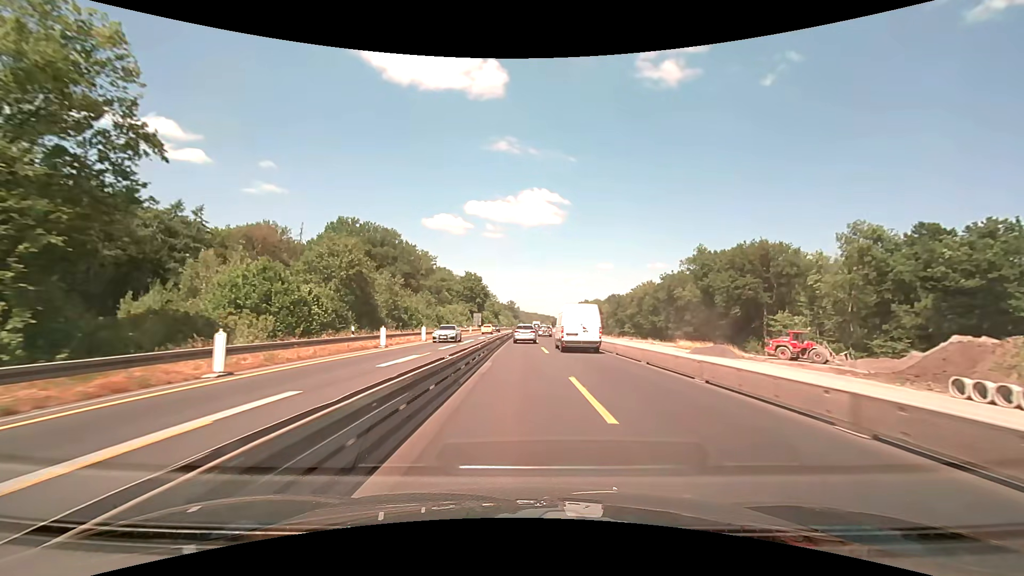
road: motorway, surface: asphalt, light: Day
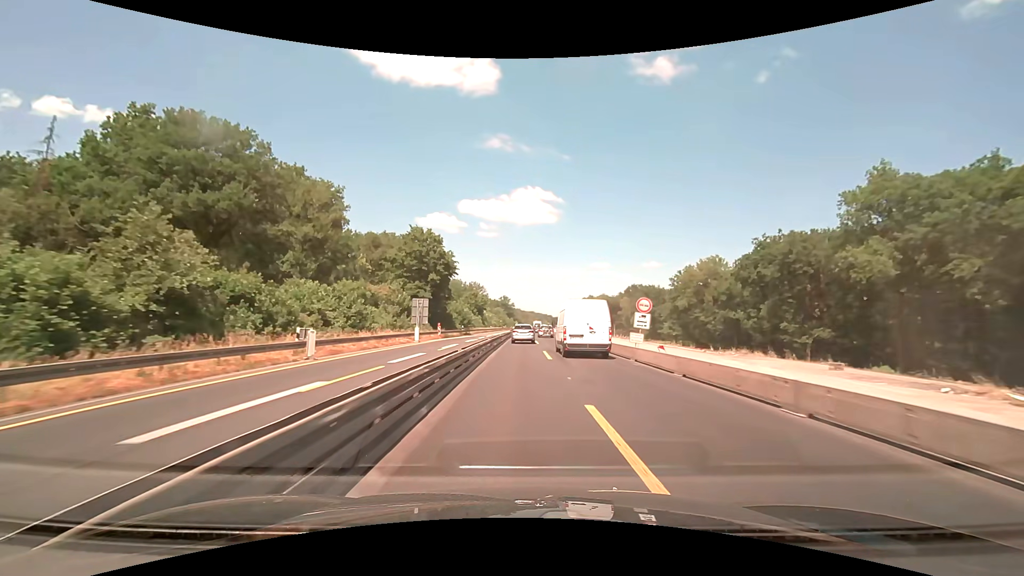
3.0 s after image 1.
(+0.2, +59.0) m; 0°
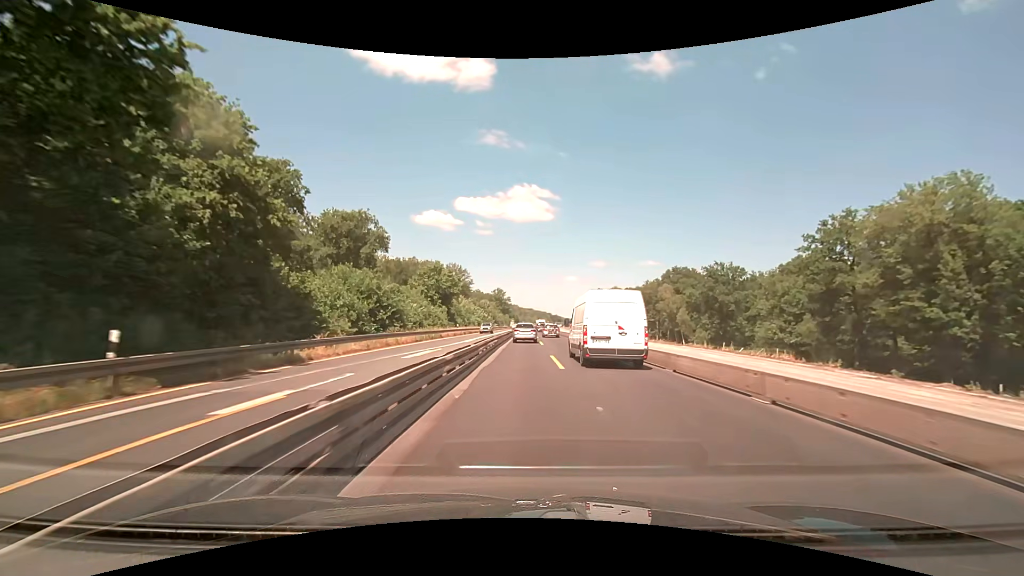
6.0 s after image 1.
(+0.1, +59.1) m; 0°
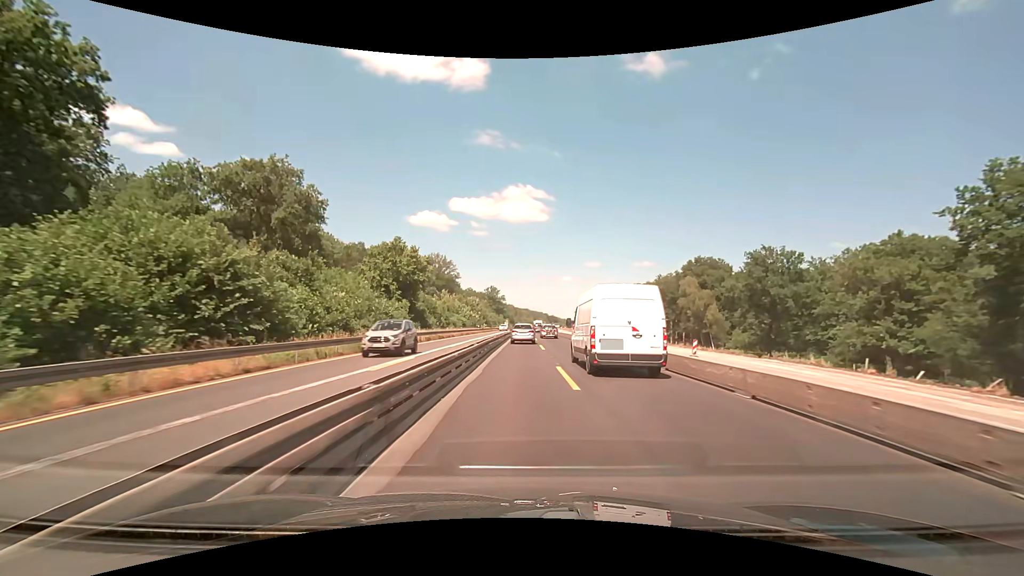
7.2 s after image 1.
(+0.1, +23.4) m; +1°
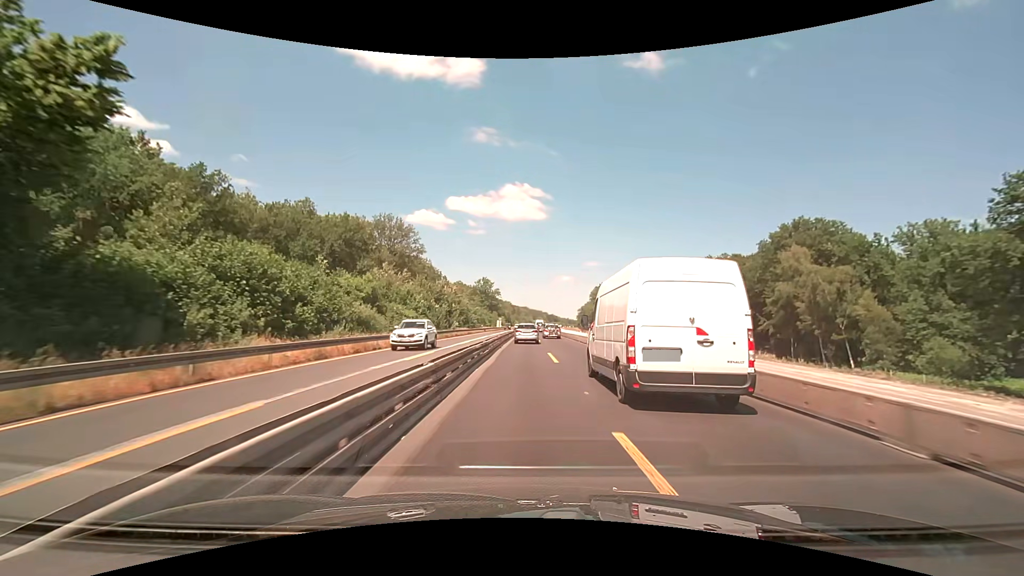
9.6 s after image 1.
(+0.2, +46.4) m; 0°
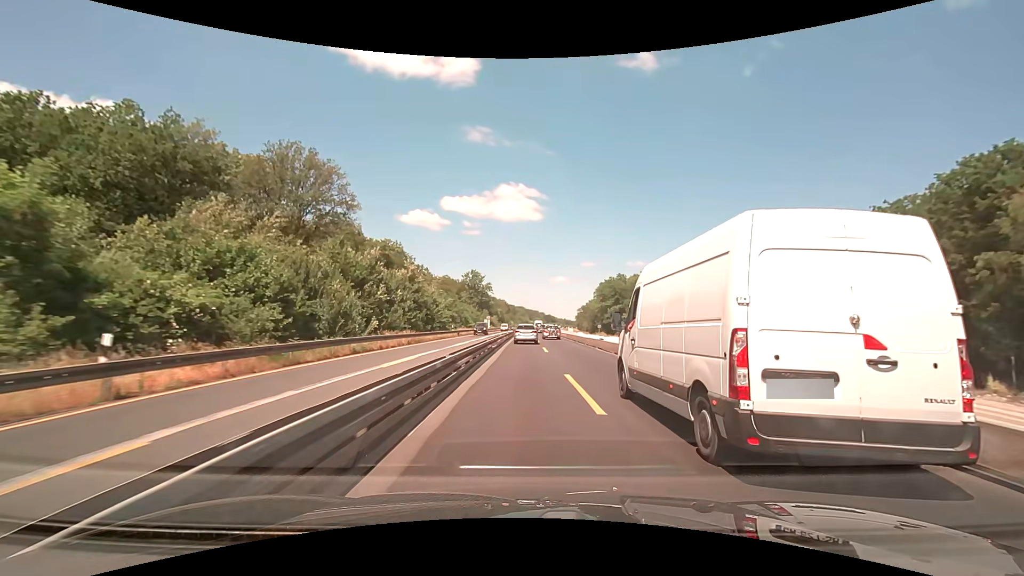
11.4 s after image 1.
(+0.1, +34.7) m; 0°
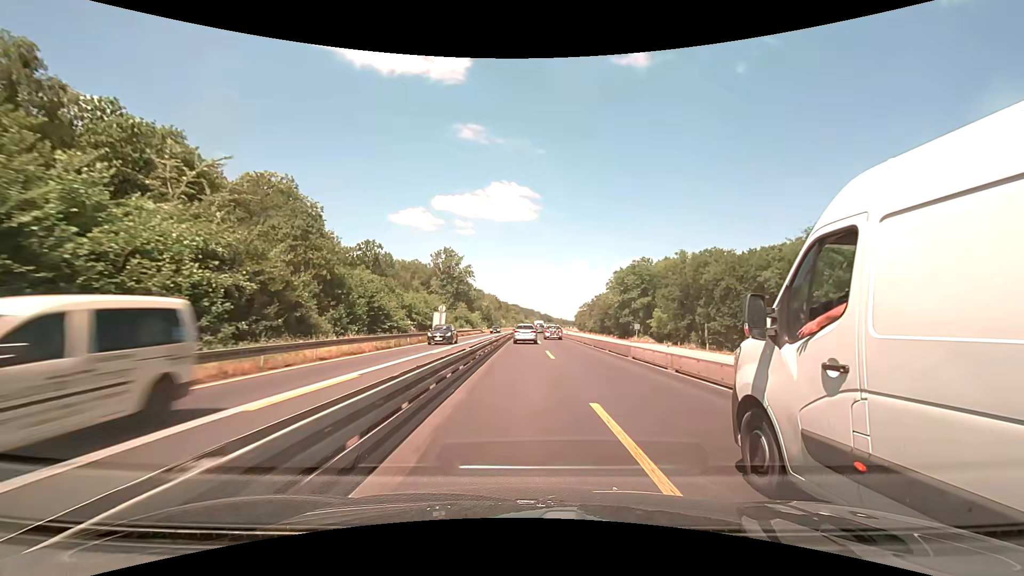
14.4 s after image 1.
(+0.3, +58.3) m; +1°
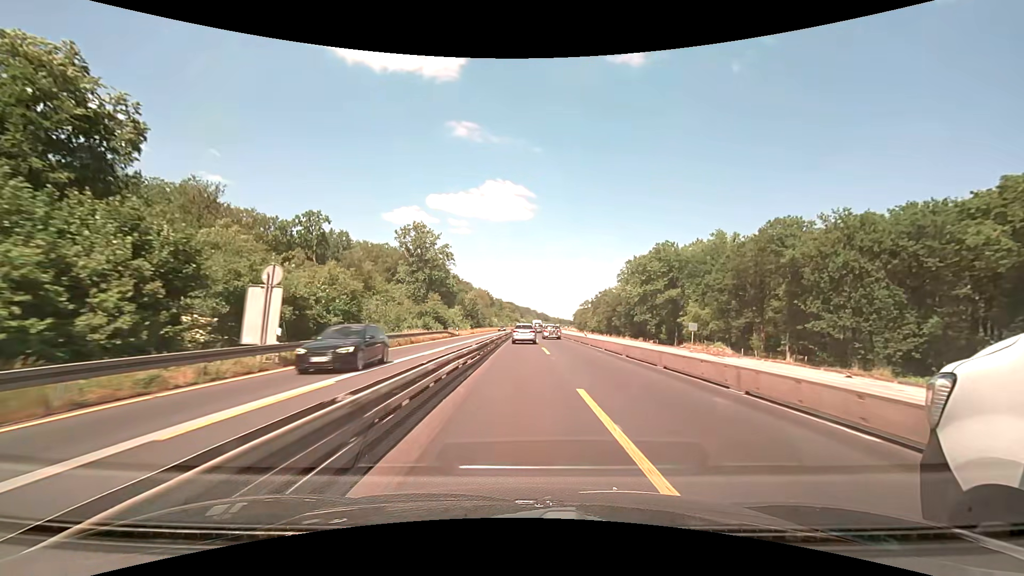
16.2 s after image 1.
(+0.1, +35.1) m; 0°
(0, +10) (0, +20) (0, +30) (0, +40) (0, +50) (0, +60) (0, +70) (0, +80) (0, +90) (+1, +100) m
